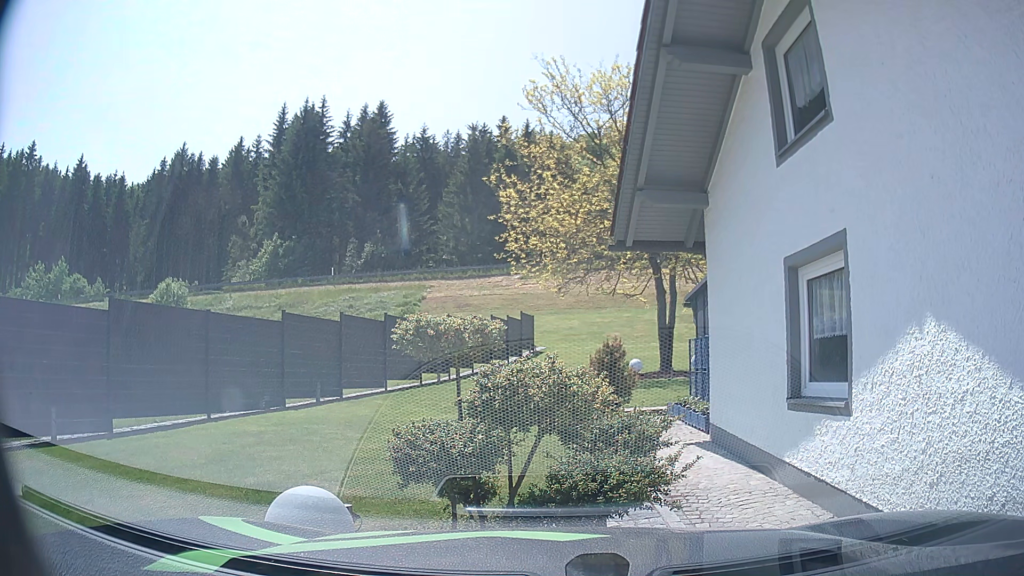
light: Day
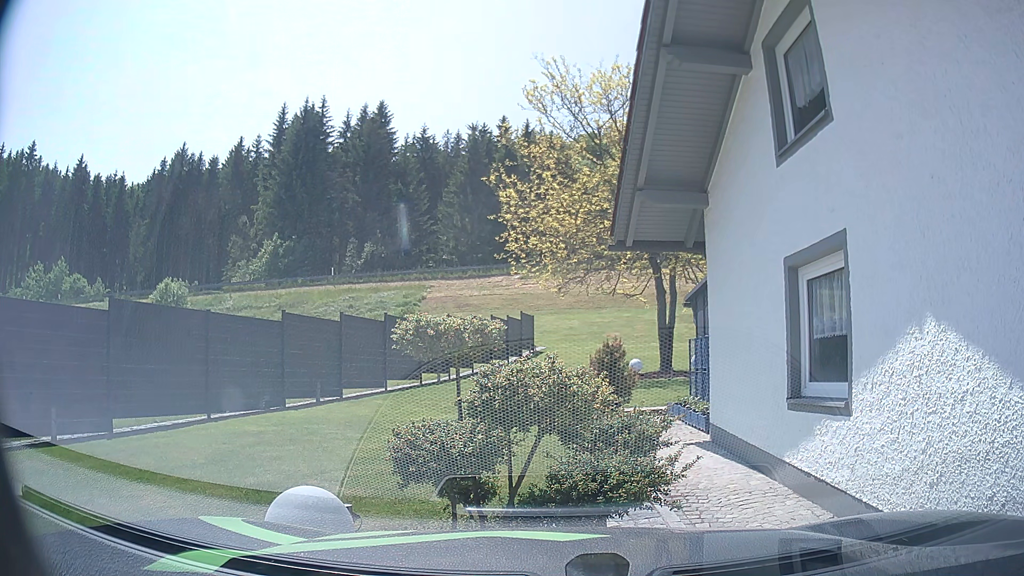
(0.0, 0.0) m; 0°
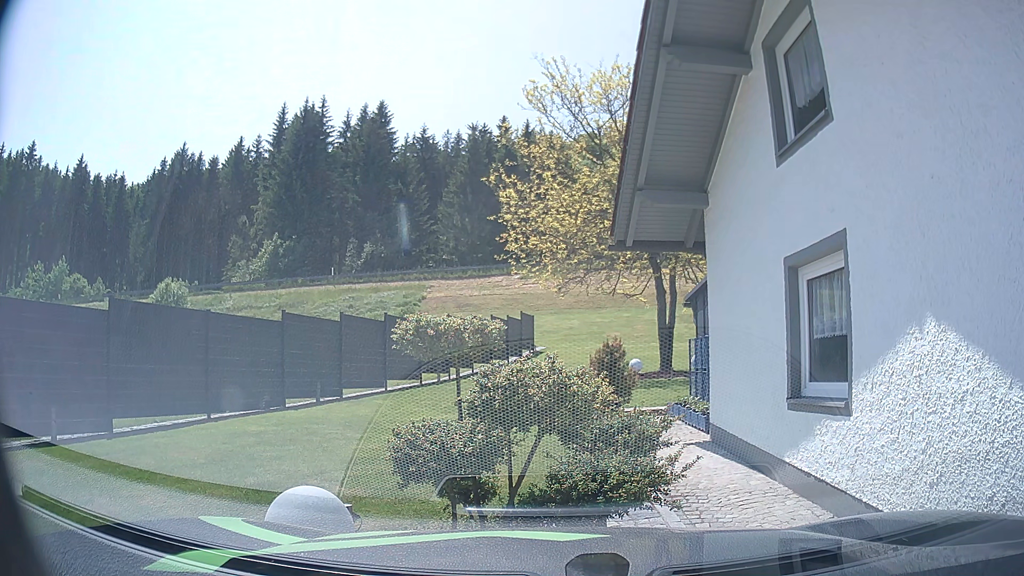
(0.0, 0.0) m; 0°
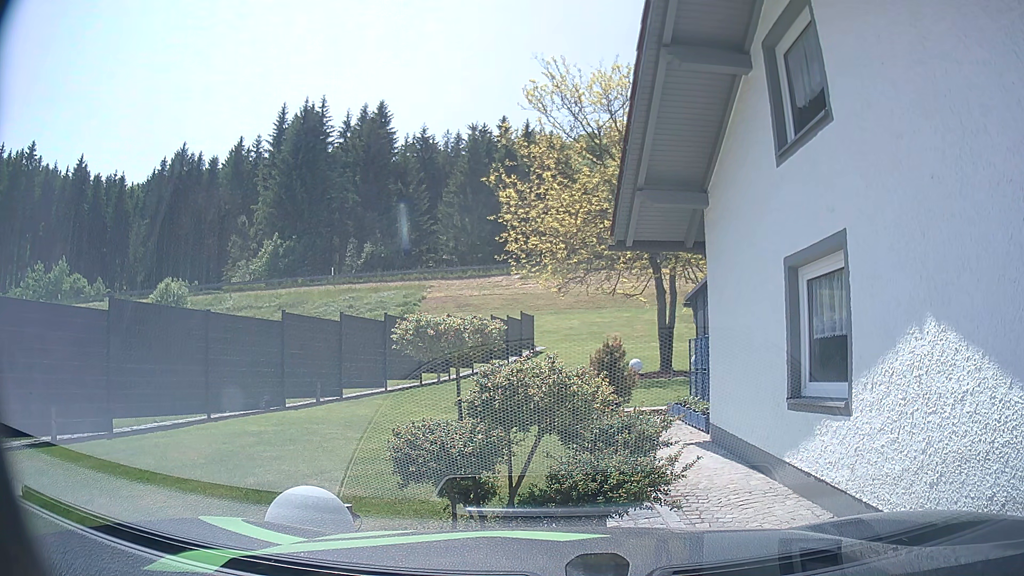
(0.0, 0.0) m; 0°
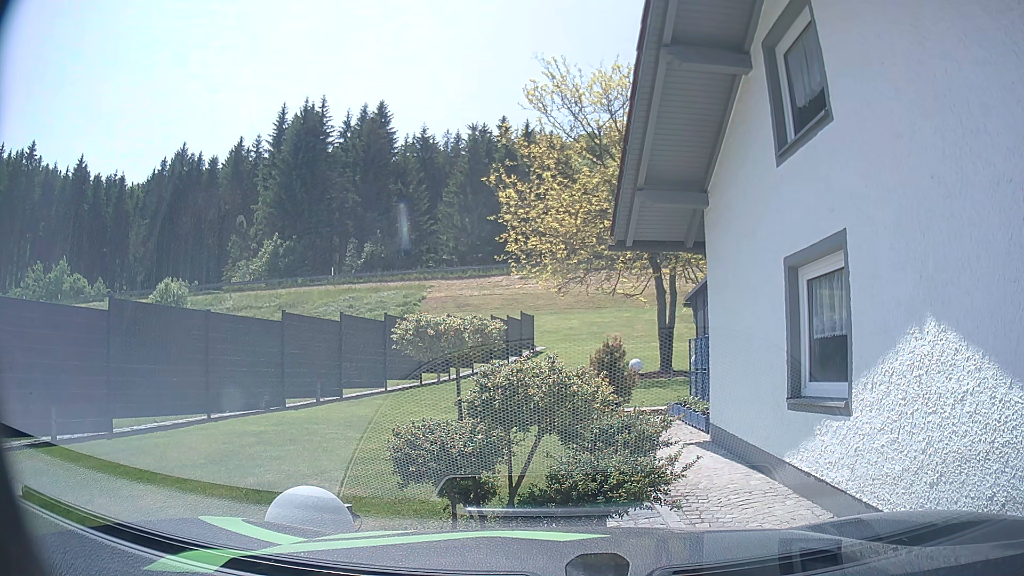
(0.0, 0.0) m; 0°
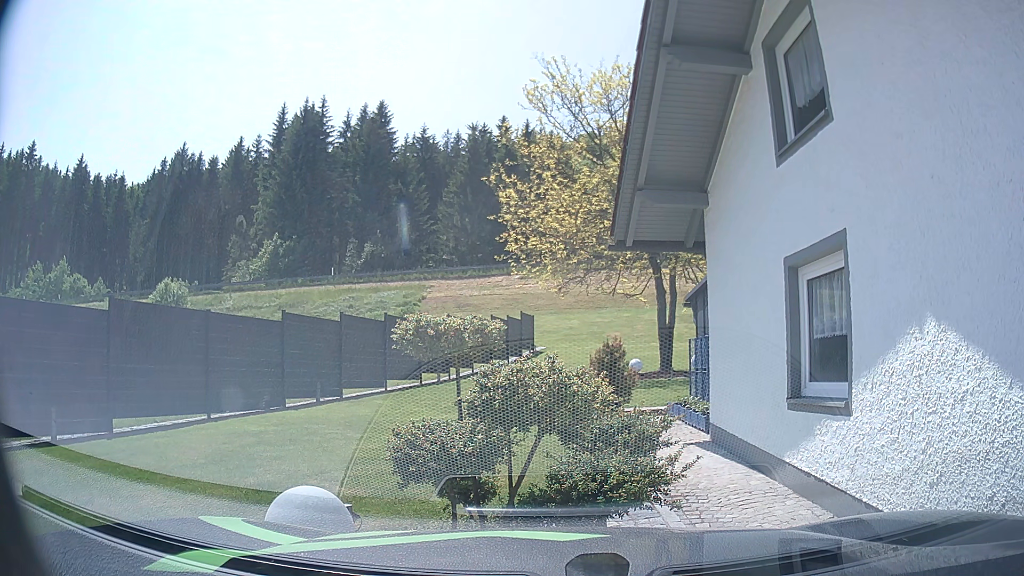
(0.0, 0.0) m; 0°
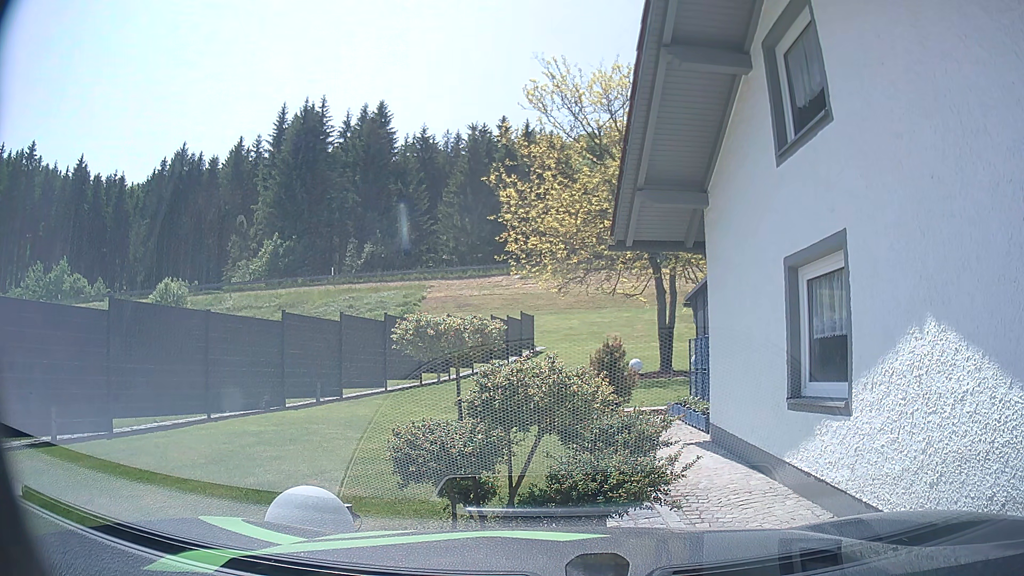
(0.0, 0.0) m; 0°
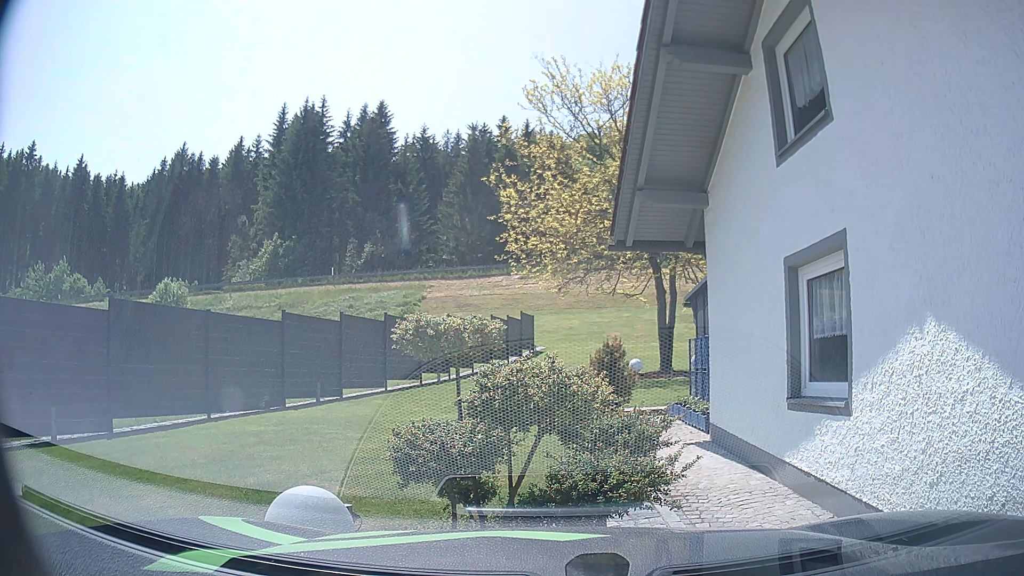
(0.0, 0.0) m; 0°
